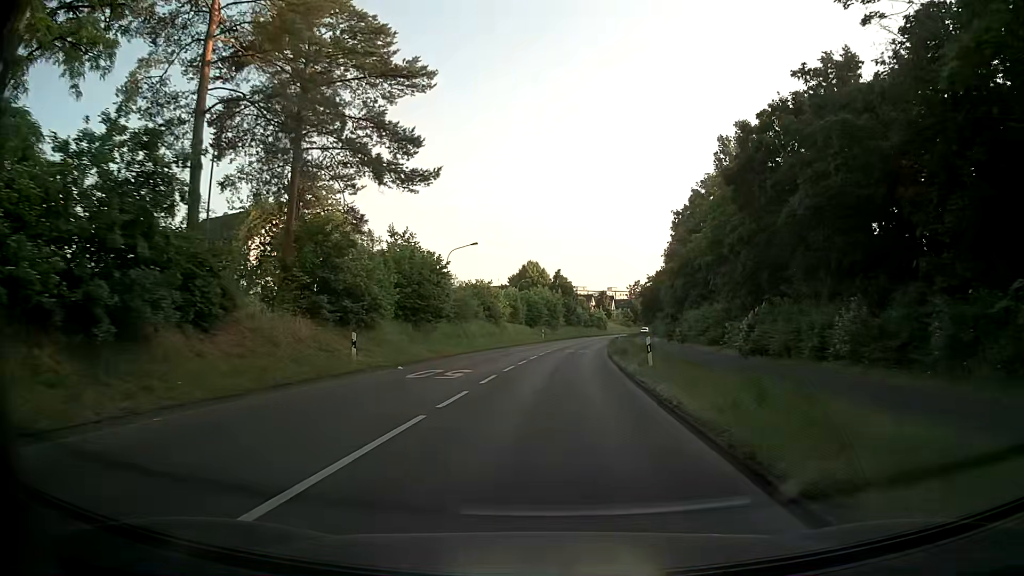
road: secondary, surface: asphalt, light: Day
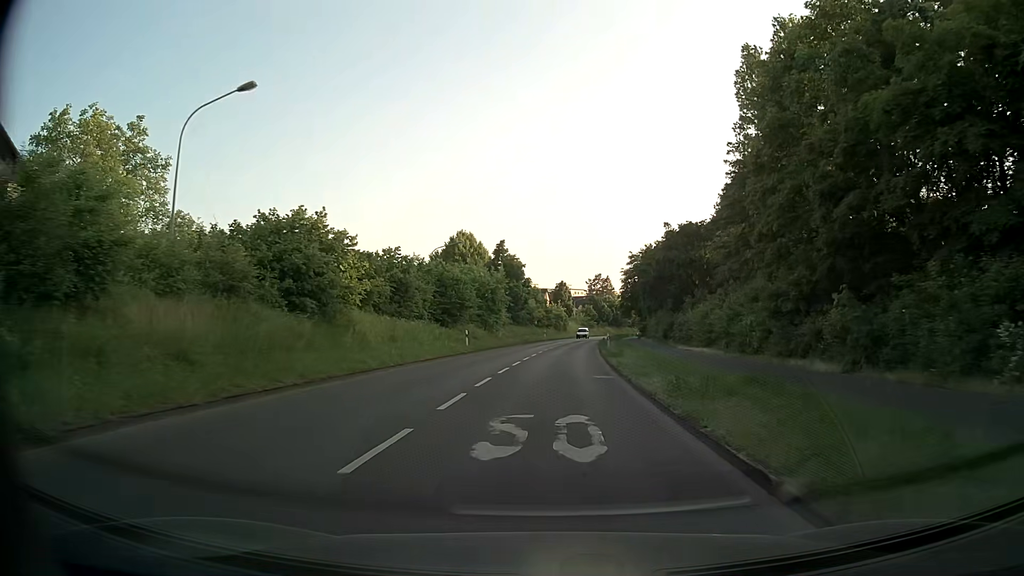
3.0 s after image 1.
(+1.6, +36.1) m; +5°
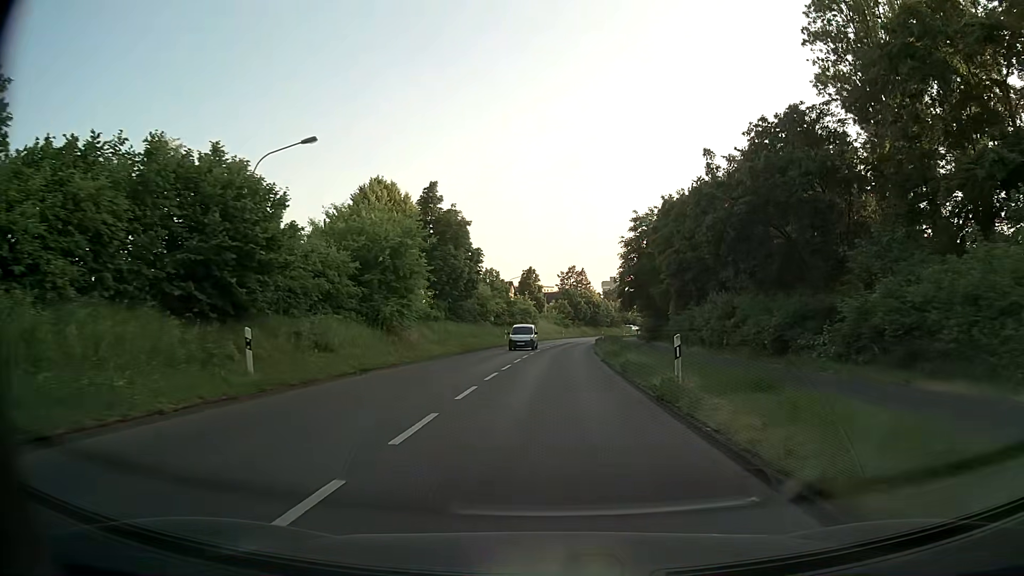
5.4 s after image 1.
(+0.4, +28.8) m; +2°
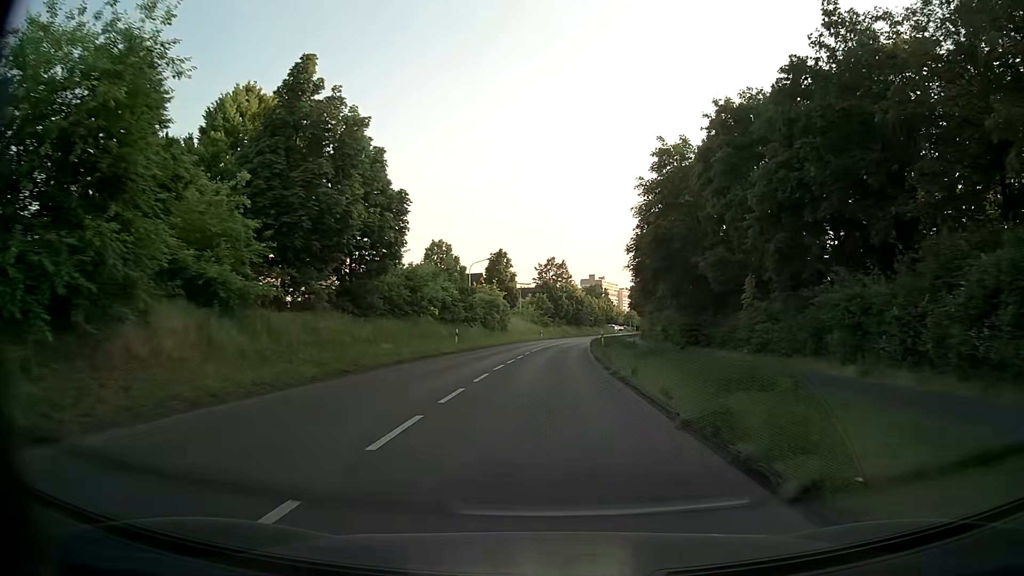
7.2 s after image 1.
(+0.3, +21.6) m; +2°
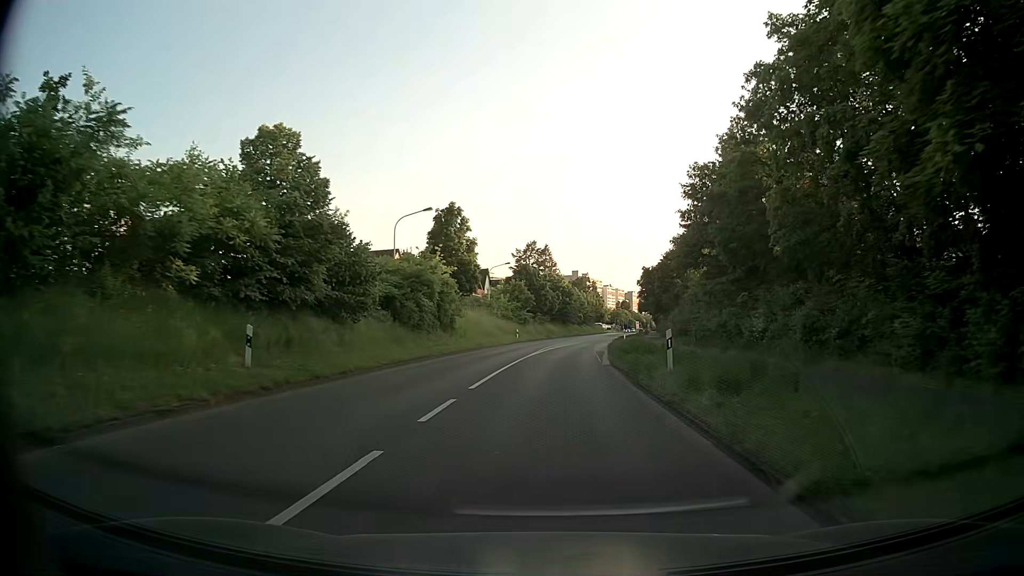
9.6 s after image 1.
(+0.4, +28.7) m; +1°
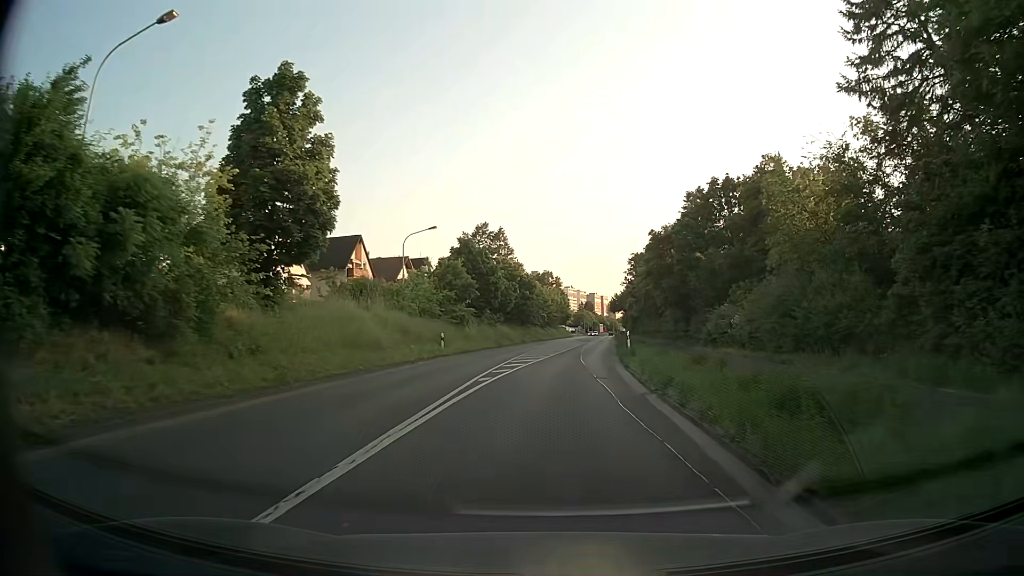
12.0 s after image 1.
(+0.9, +28.6) m; +4°
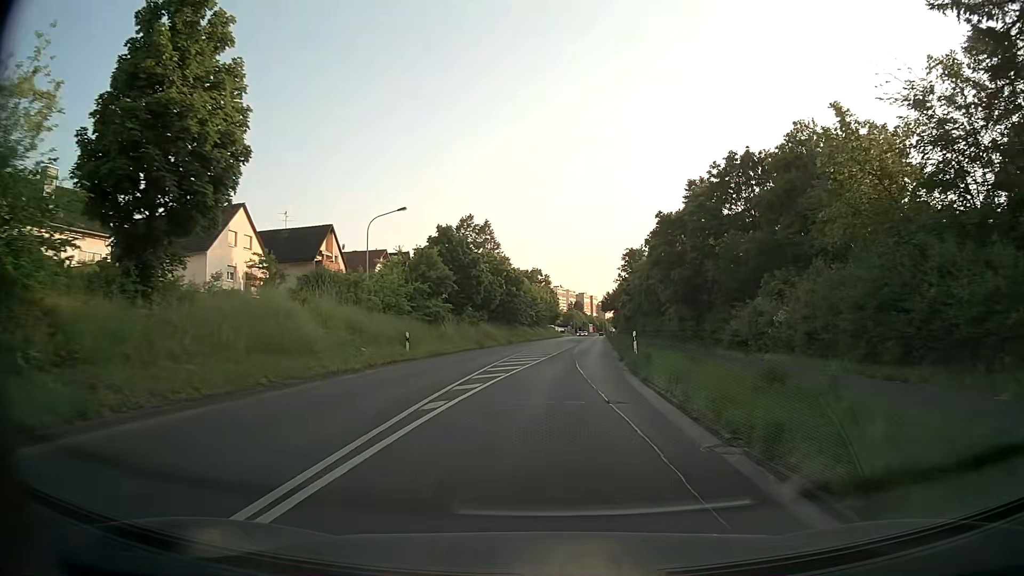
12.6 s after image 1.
(+0.1, +7.2) m; +1°
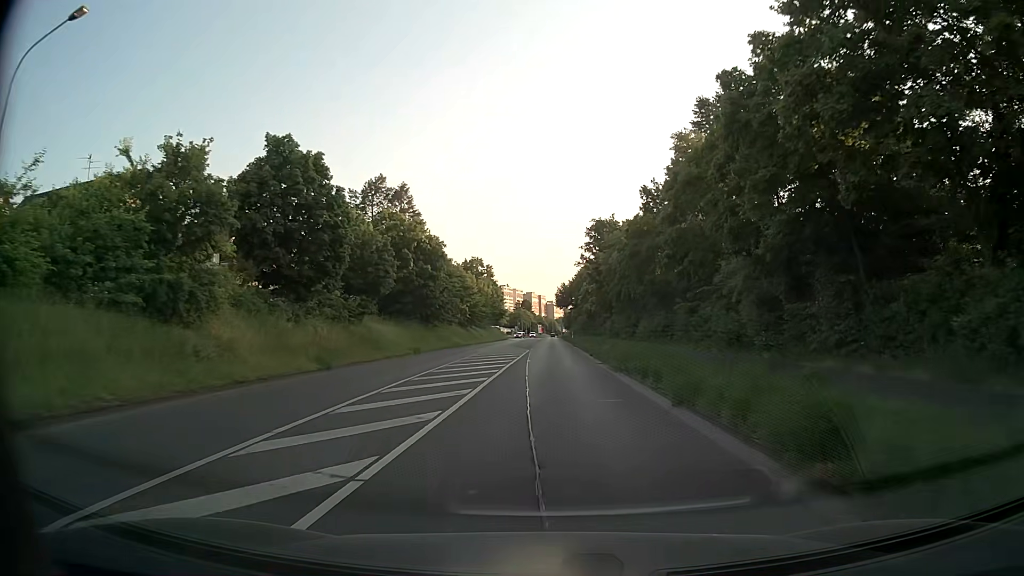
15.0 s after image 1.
(+1.1, +28.6) m; +4°
(0, +10) (0, +20) (0, +30) (+1, +40) (+1, +50) (+1, +60) (+1, +70) (+1, +80) (+2, +90) (+2, +100) m
